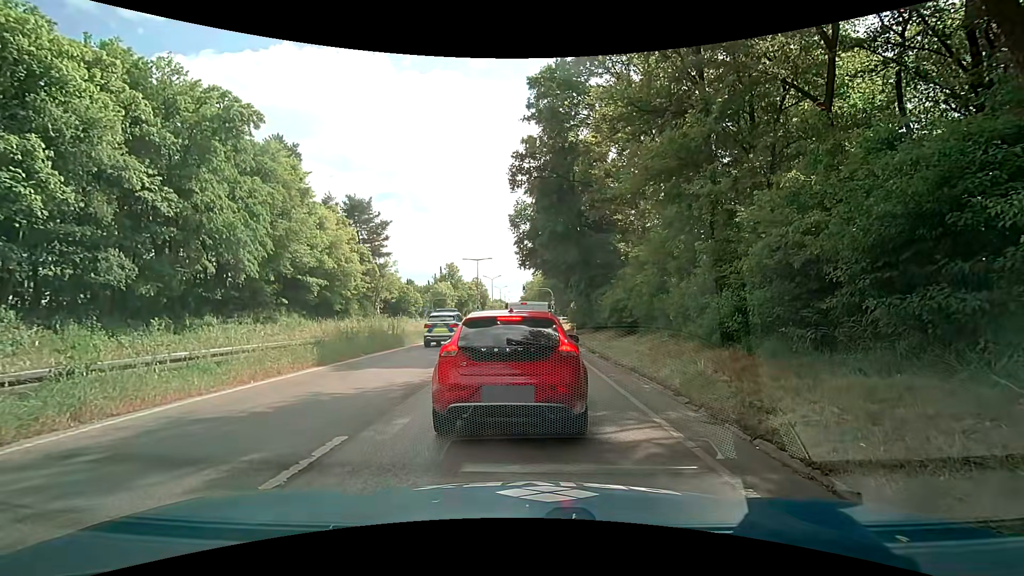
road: trunk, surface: asphalt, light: Day
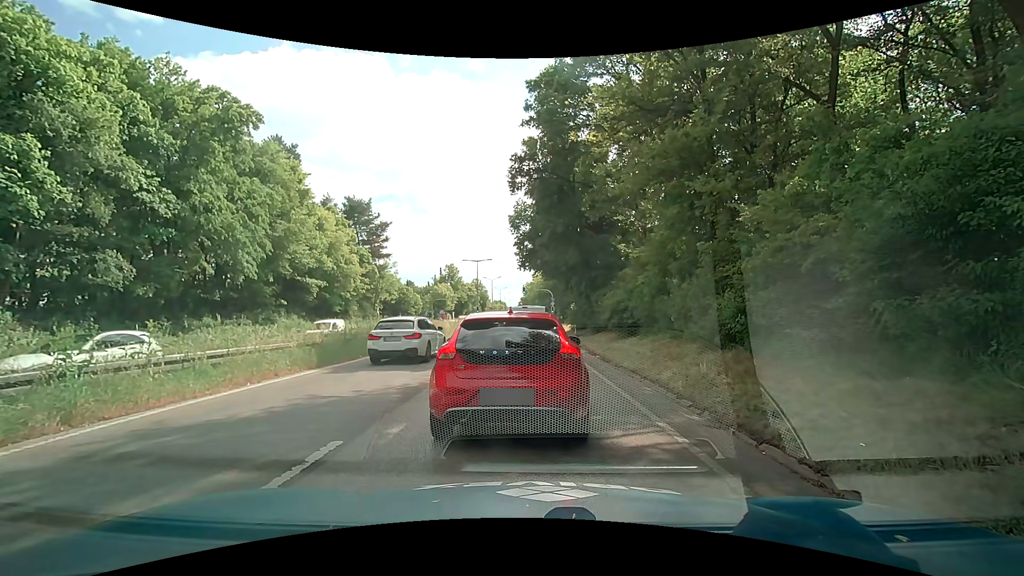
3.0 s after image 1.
(0.0, +0.2) m; 0°
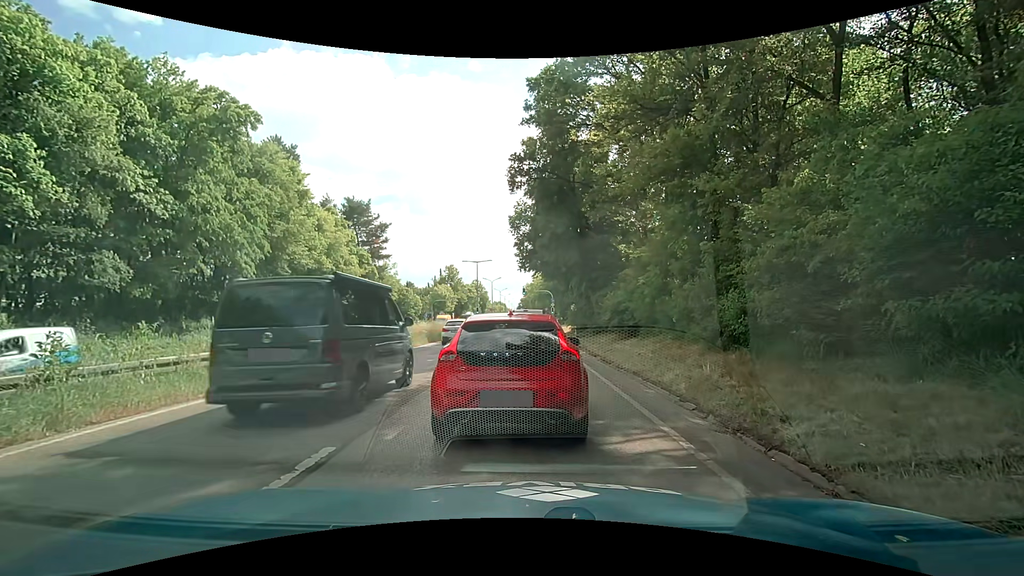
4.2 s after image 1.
(0.0, +0.2) m; 0°
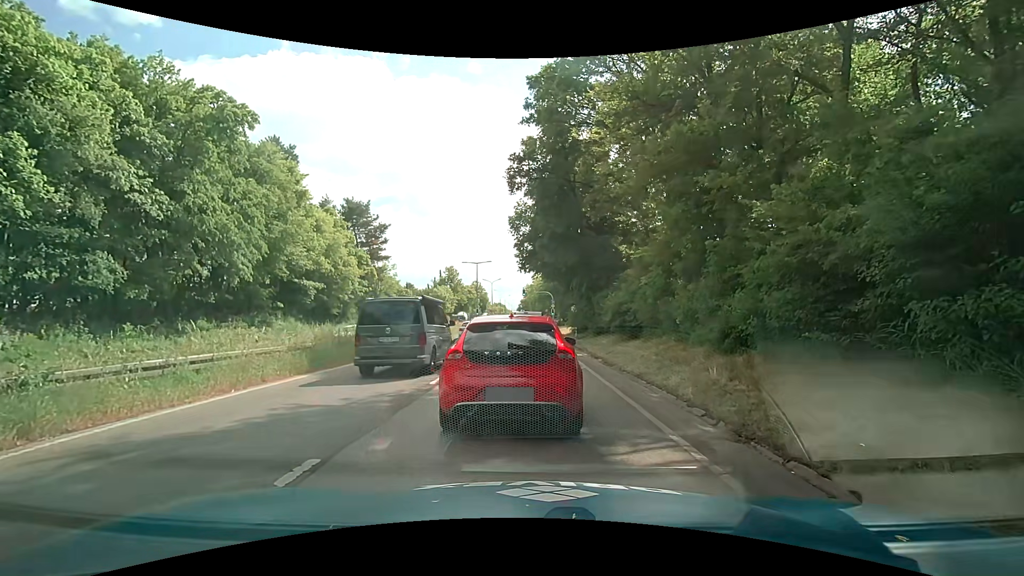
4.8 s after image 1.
(0.0, +0.4) m; 0°
